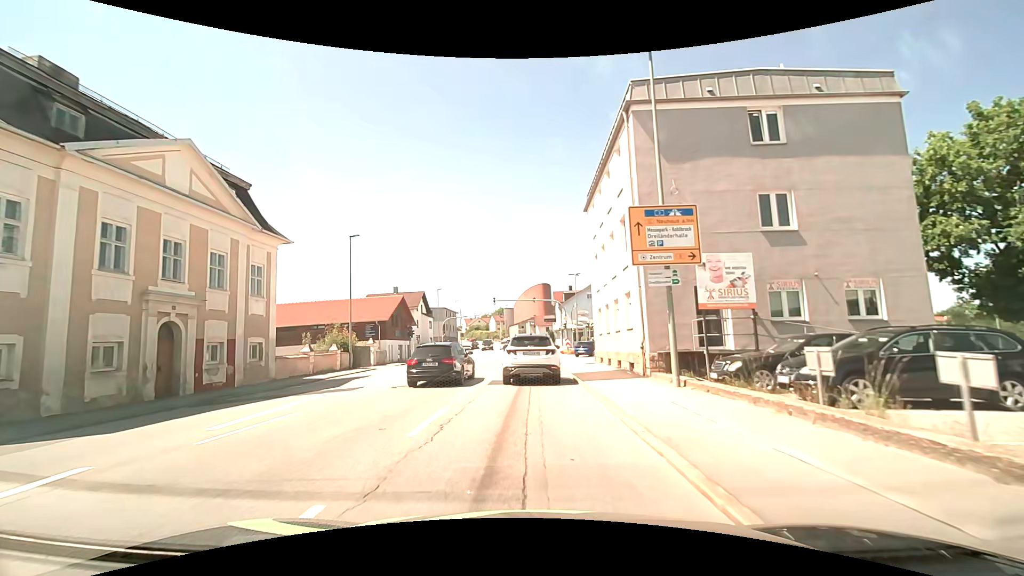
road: tertiary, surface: asphalt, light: Day
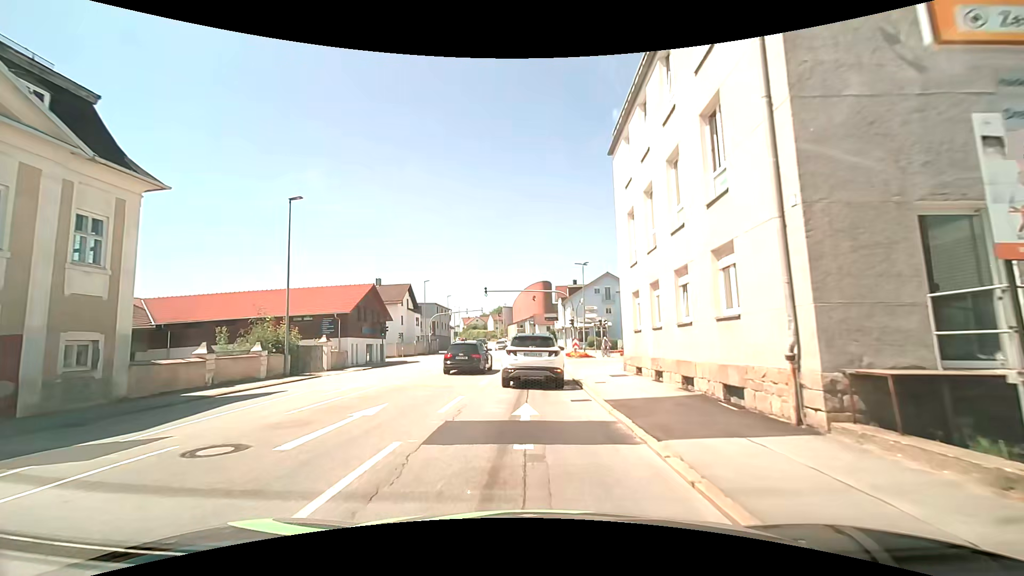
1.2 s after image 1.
(-0.1, +9.6) m; 0°
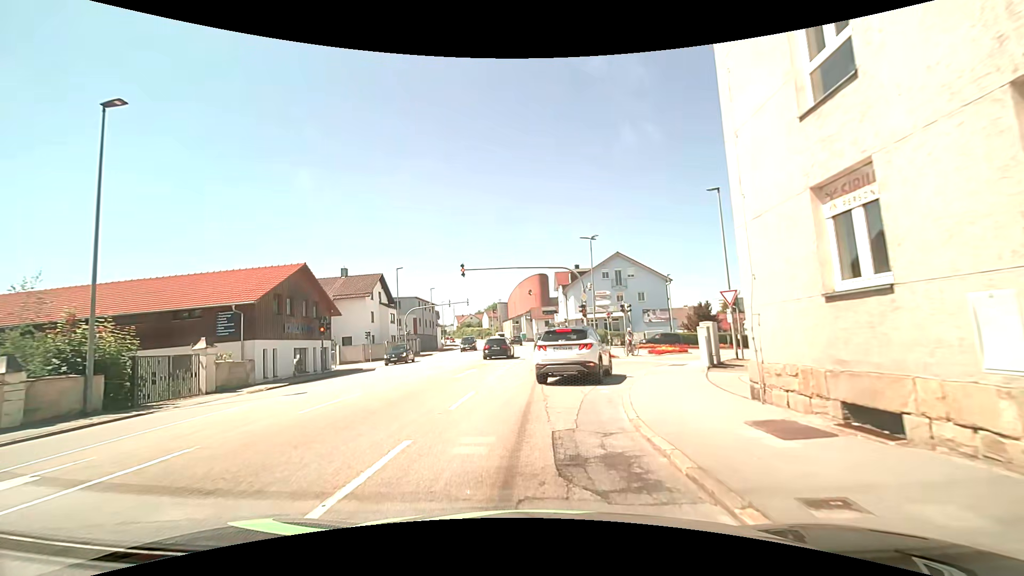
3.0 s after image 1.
(-0.1, +12.0) m; -1°
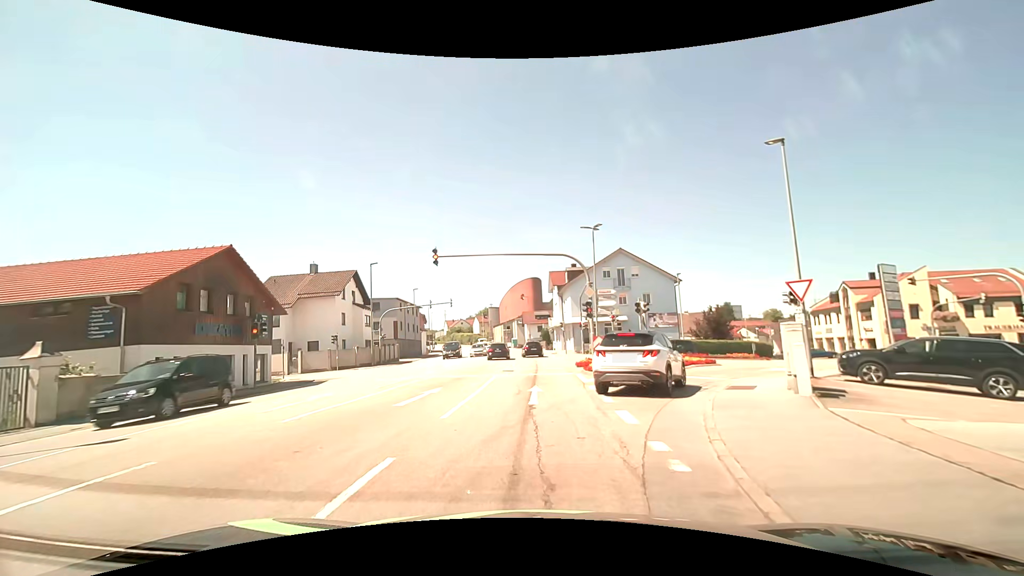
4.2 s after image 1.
(+0.1, +6.7) m; +2°
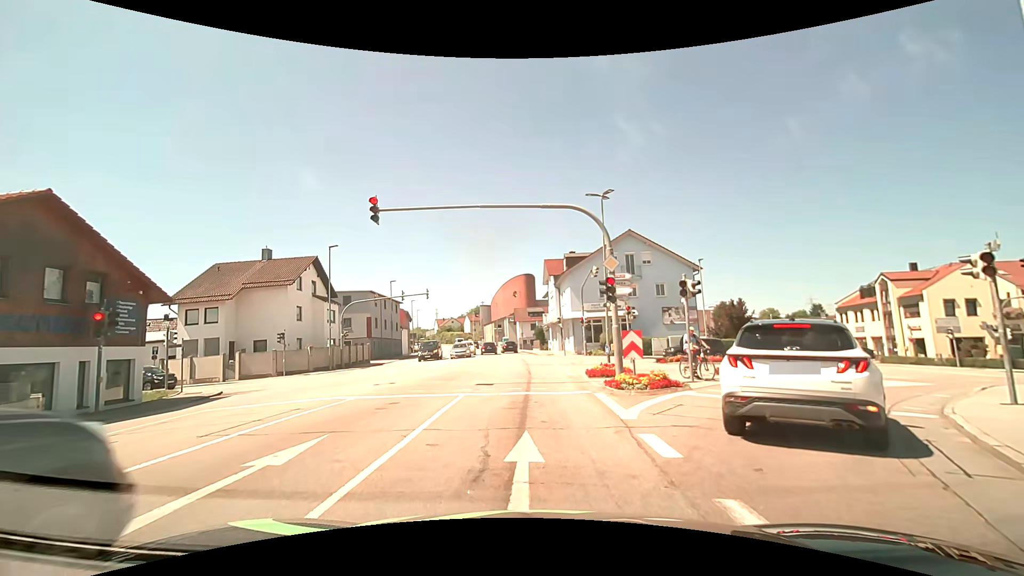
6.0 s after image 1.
(-0.1, +8.5) m; +1°
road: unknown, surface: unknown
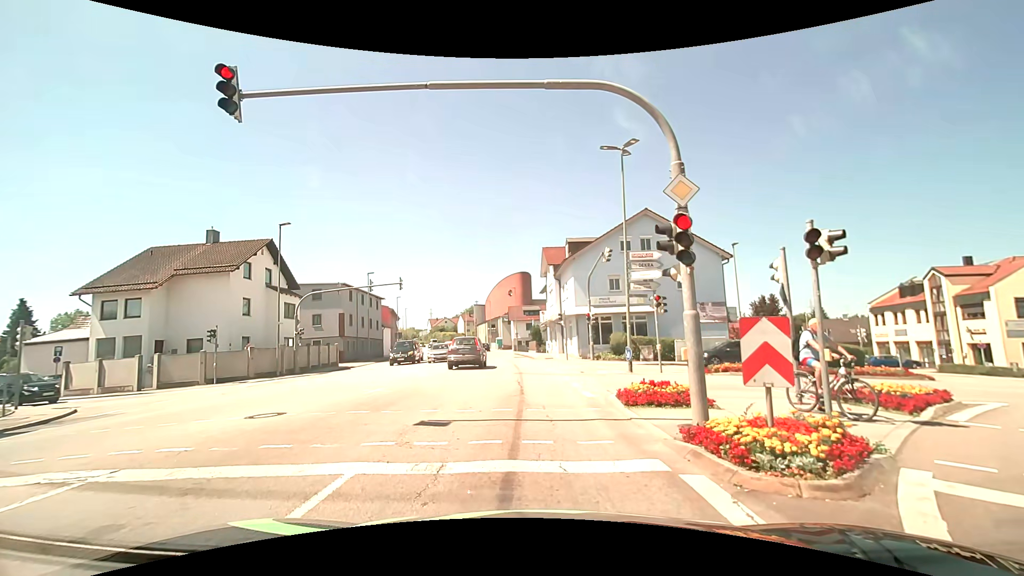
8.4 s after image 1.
(-0.1, +7.4) m; 0°
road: tertiary_link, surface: asphalt
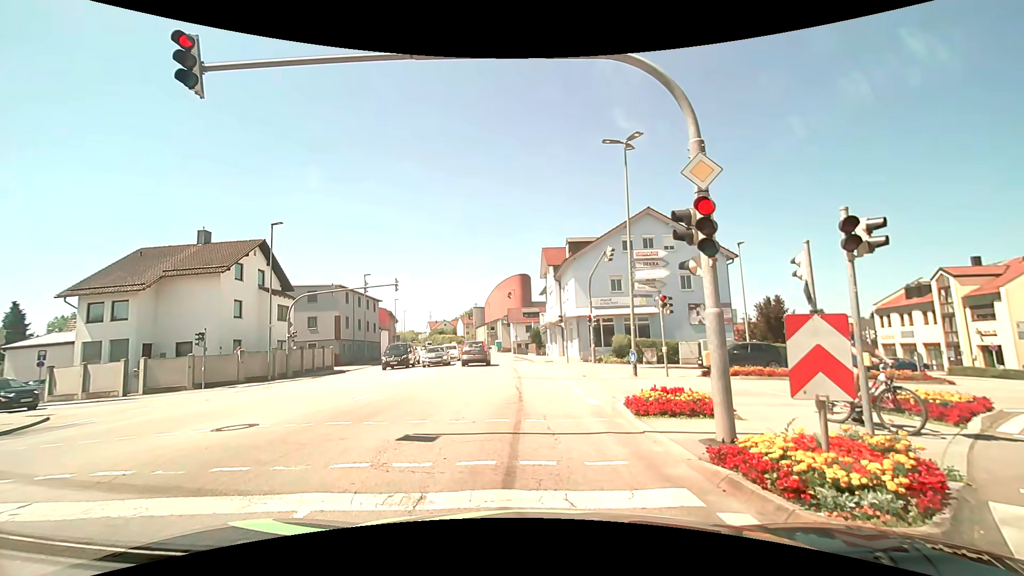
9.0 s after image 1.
(0.0, +0.9) m; +1°
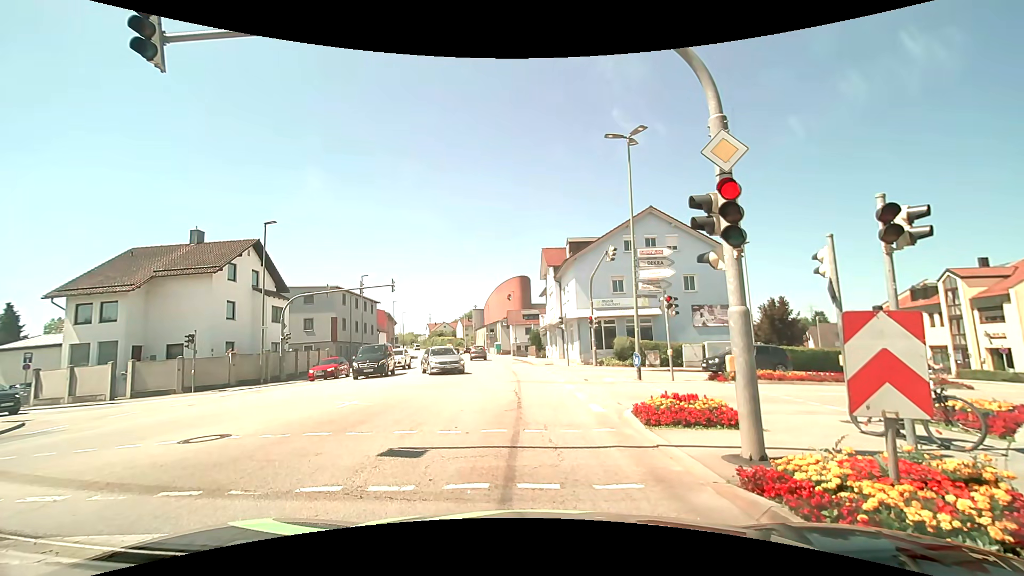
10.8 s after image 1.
(0.0, +0.8) m; 0°
(0, +10) (-1, +20) (-1, +30) (-2, +40) (-3, +50) (-5, +60) (-6, +70) (-8, +79) (-10, +89) (-12, +99) m
